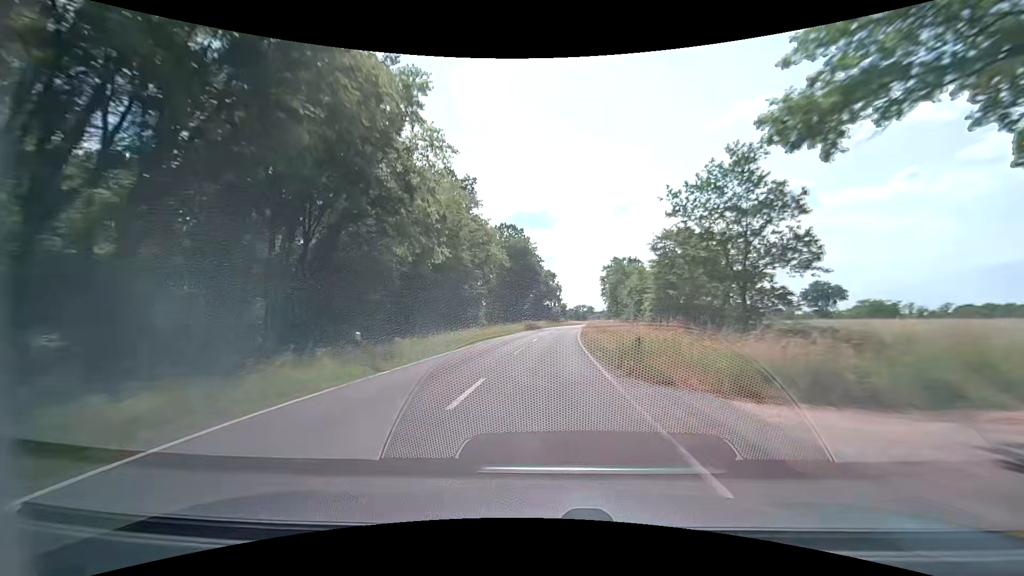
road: secondary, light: Day
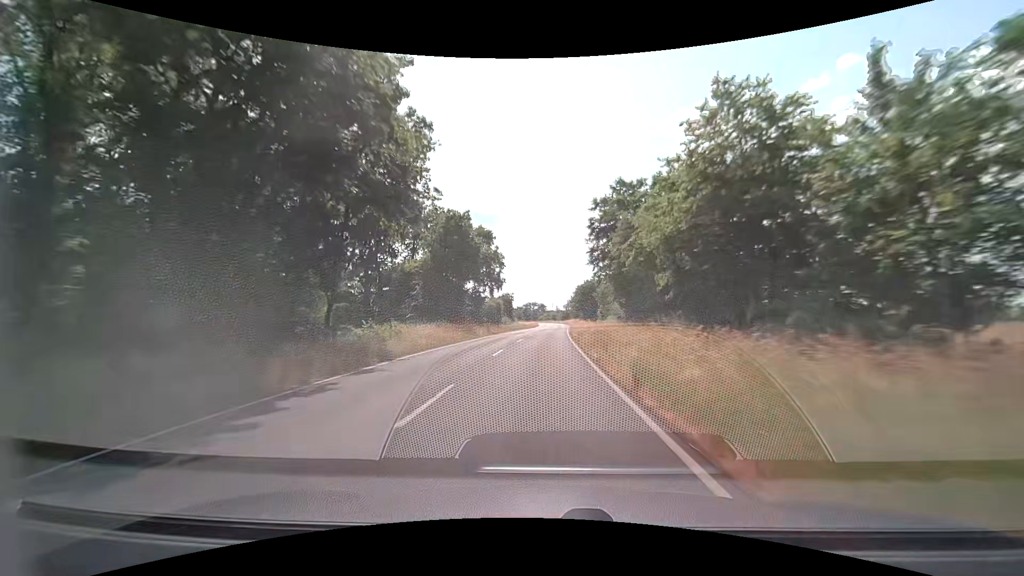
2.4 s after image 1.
(+3.5, +61.0) m; +6°
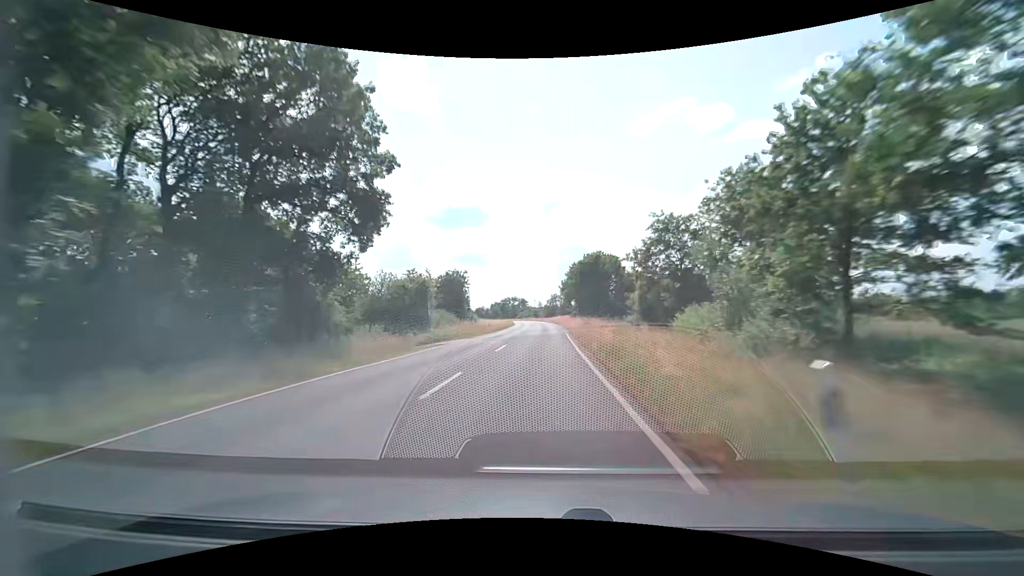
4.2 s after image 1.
(+0.9, +46.0) m; +2°
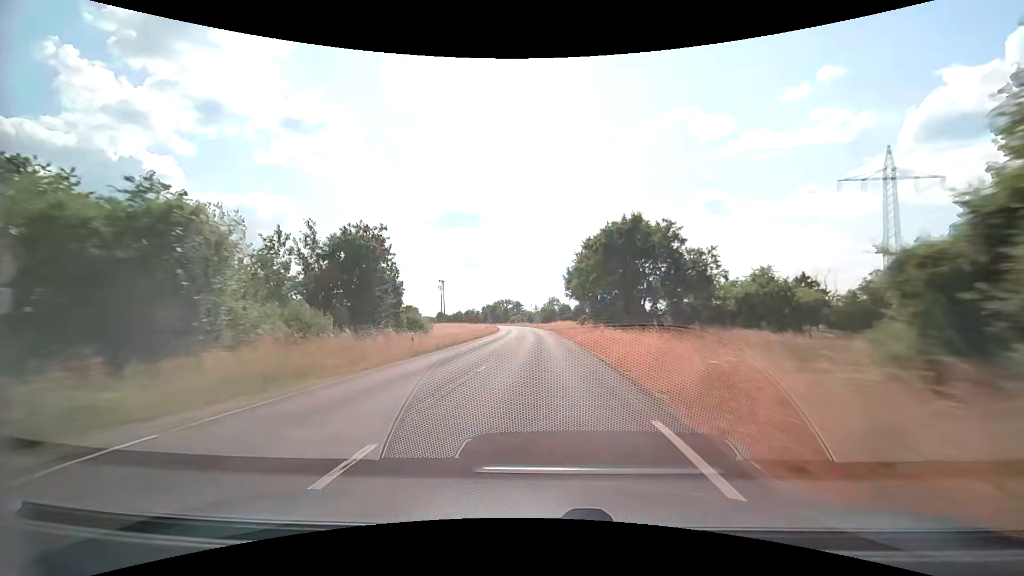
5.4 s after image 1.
(+0.1, +30.7) m; 0°
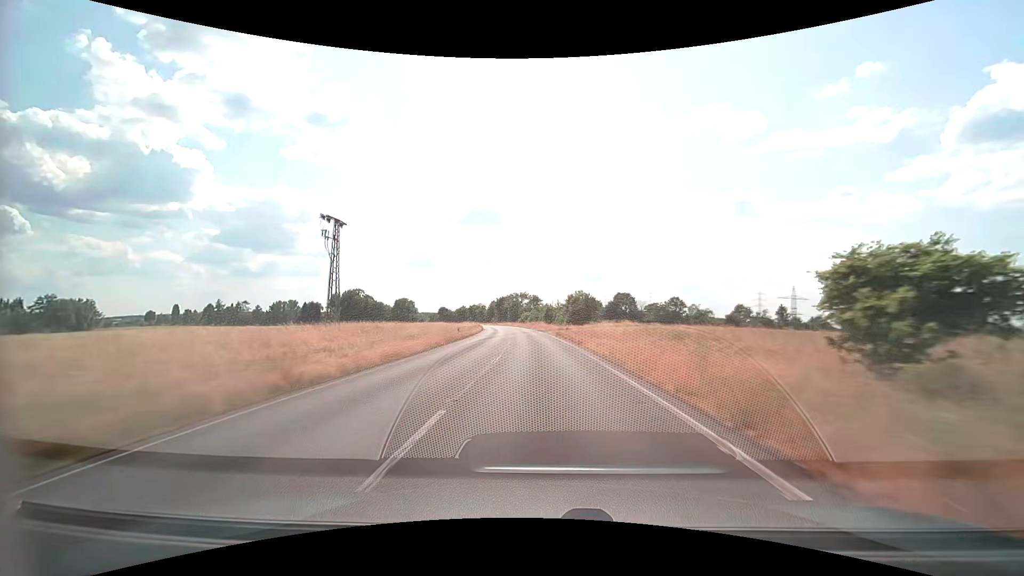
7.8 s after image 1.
(-0.8, +61.3) m; -2°
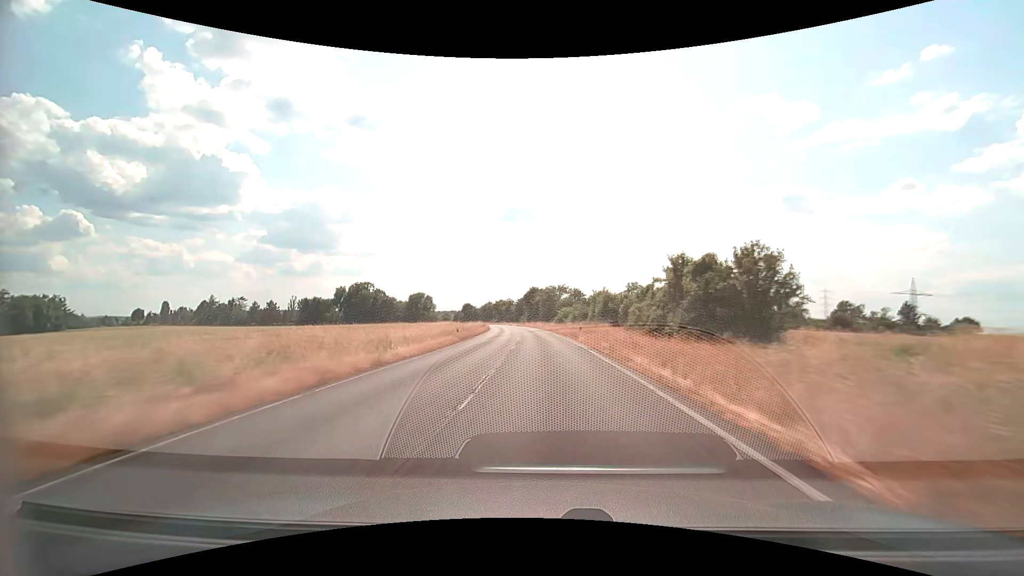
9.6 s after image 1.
(-1.5, +45.9) m; -4°
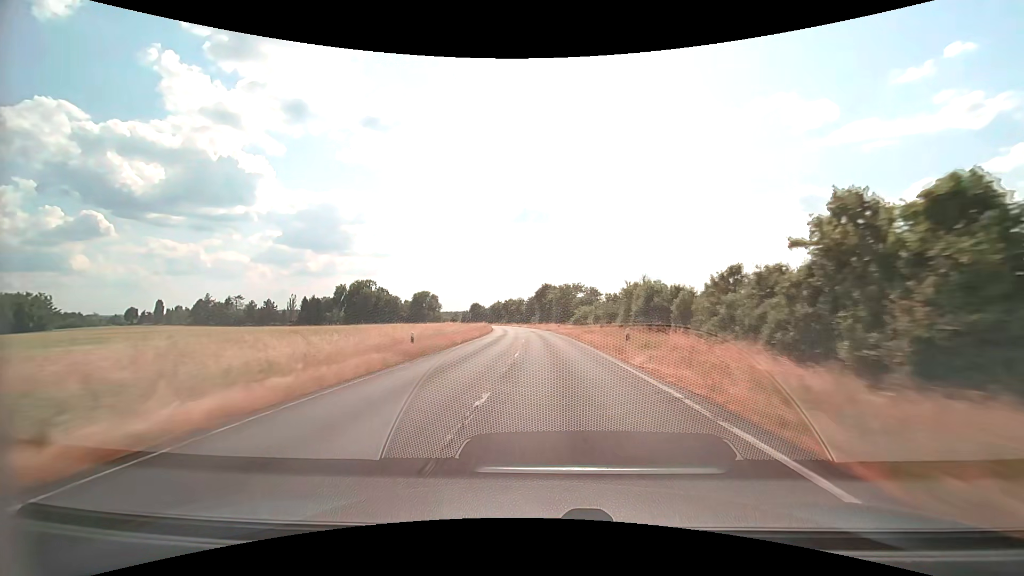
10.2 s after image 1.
(-0.3, +15.3) m; -2°
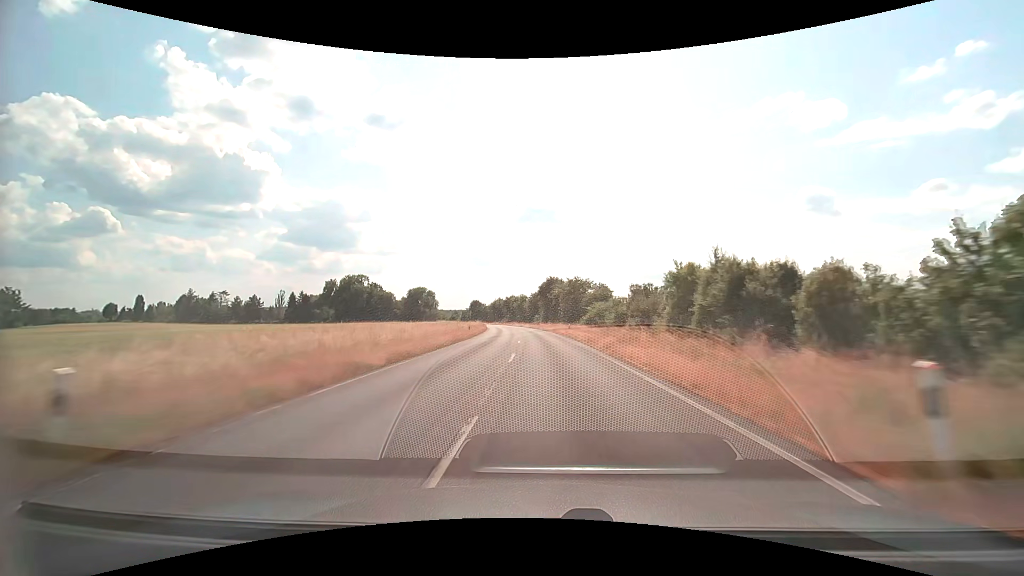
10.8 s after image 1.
(-0.1, +15.3) m; -1°
